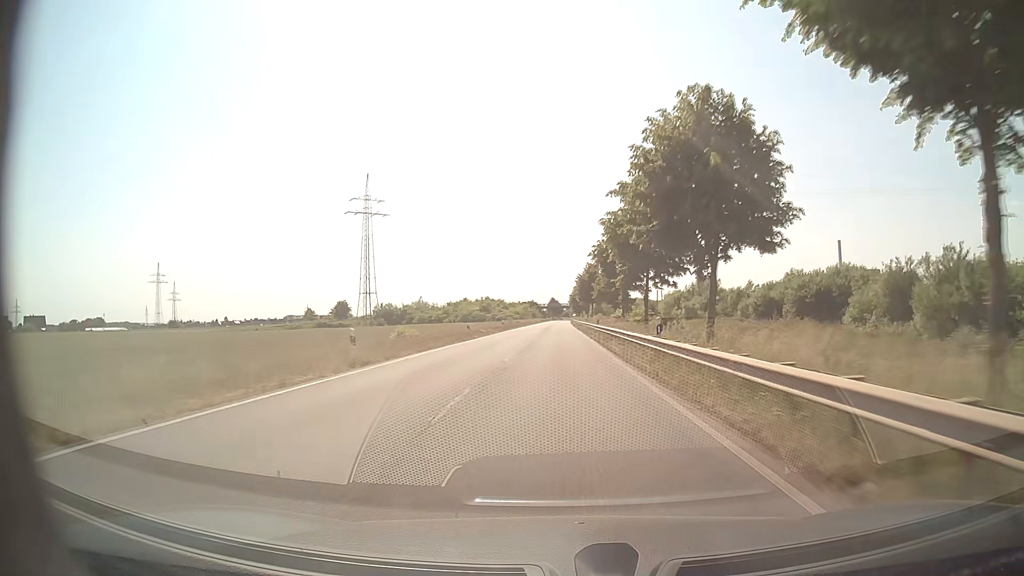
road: secondary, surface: asphalt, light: Day
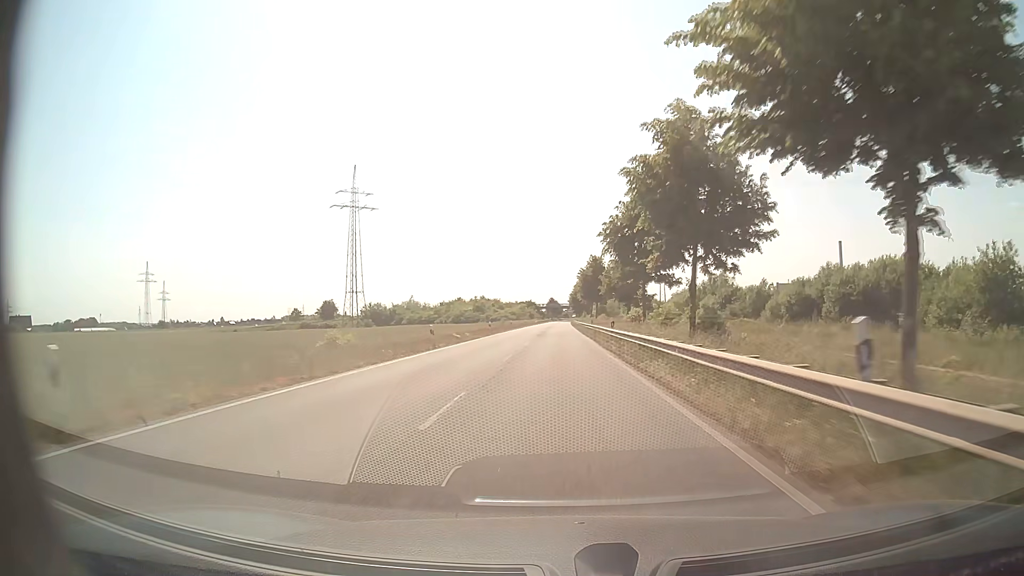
(0.0, +12.5) m; 0°
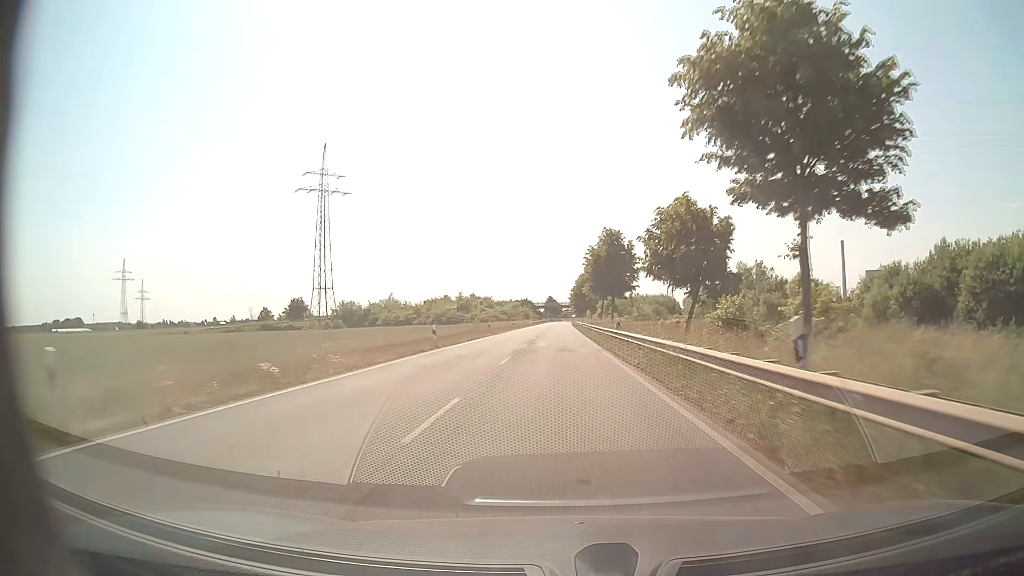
(+0.1, +25.1) m; 0°
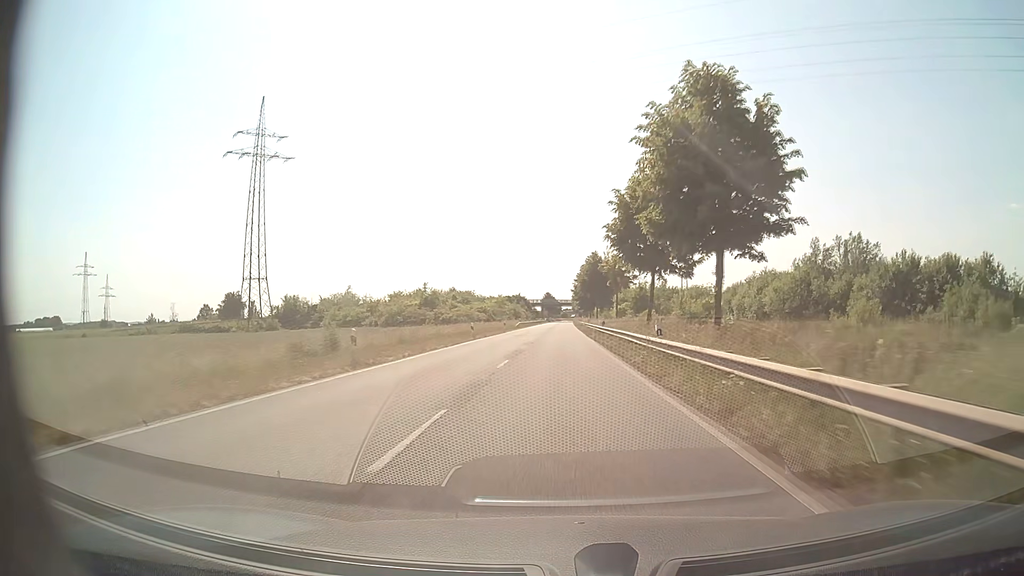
(0.0, +37.7) m; 0°
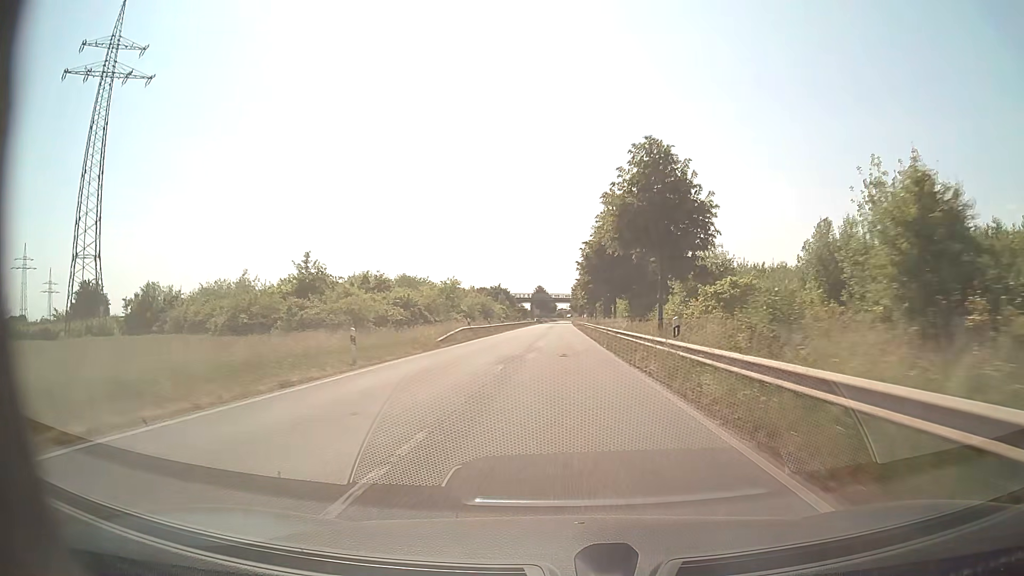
(+0.1, +50.2) m; 0°
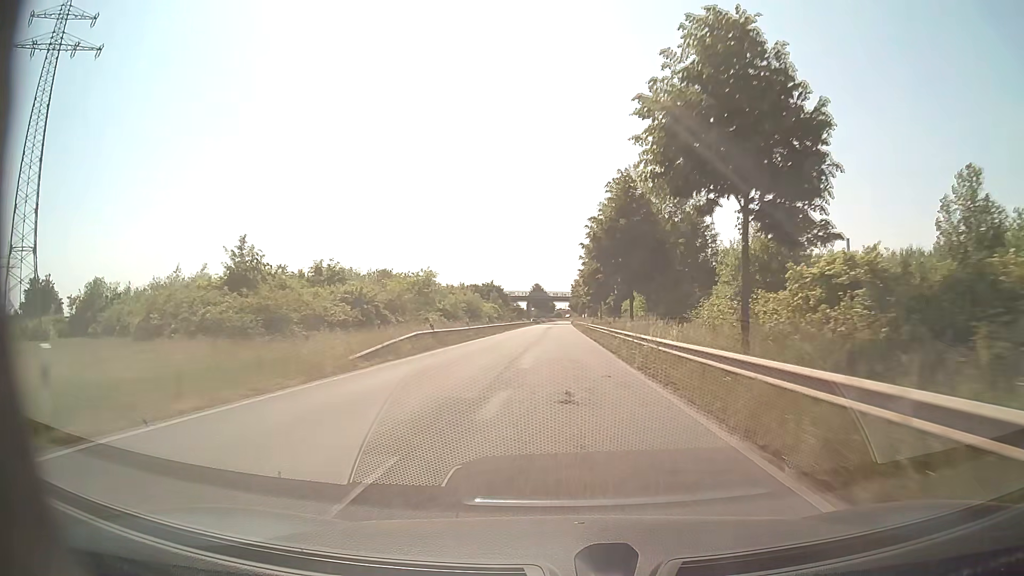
(0.0, +12.6) m; 0°
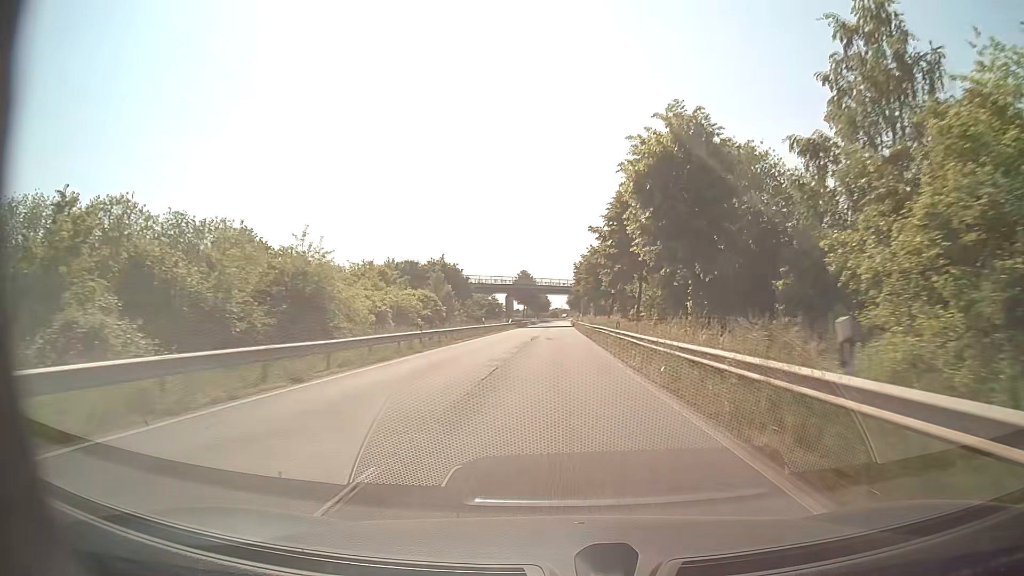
(+0.2, +50.2) m; 0°
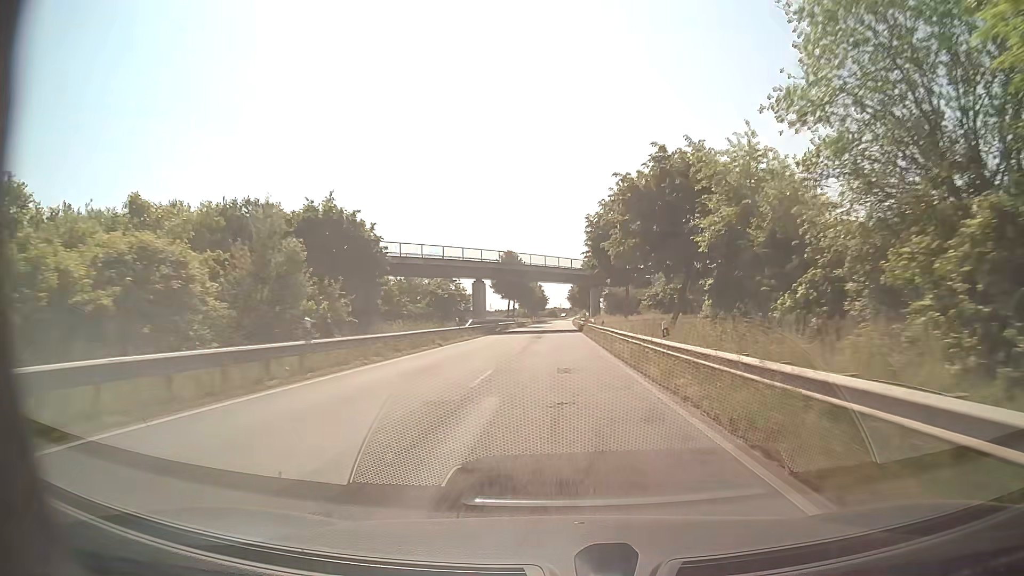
(0.0, +37.6) m; 0°
(0, +10) (0, +20) (0, +30) (0, +40) (0, +50) (0, +60) (0, +70) (+1, +80) (+1, +90) (+1, +100) m
